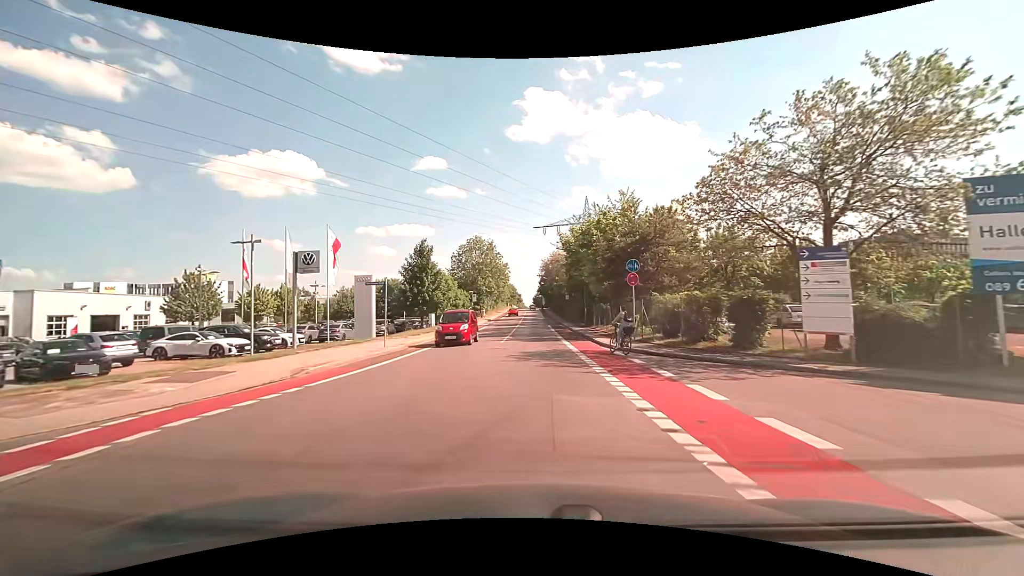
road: tertiary_link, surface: asphalt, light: Day
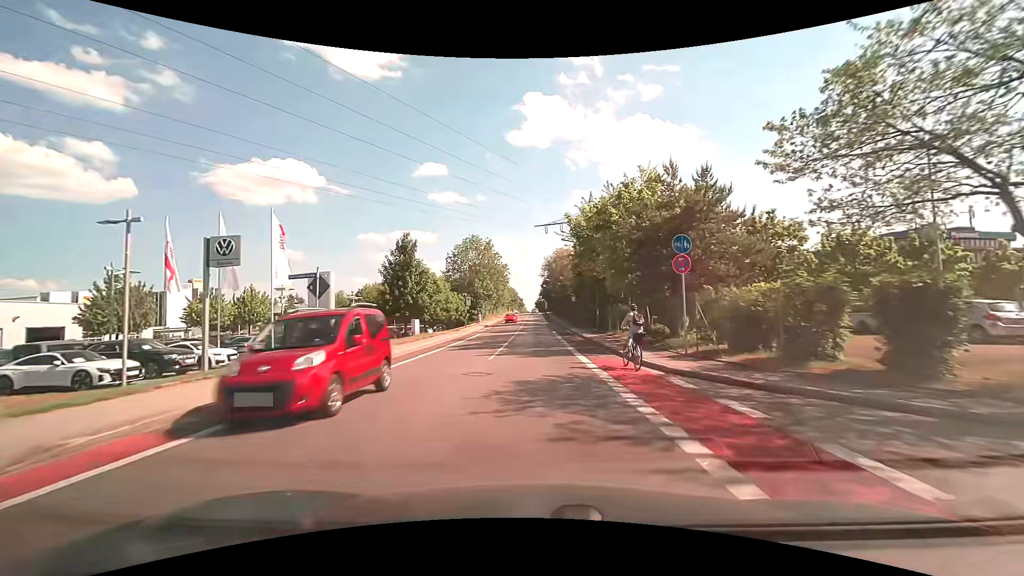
(0.0, +7.4) m; 0°
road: tertiary
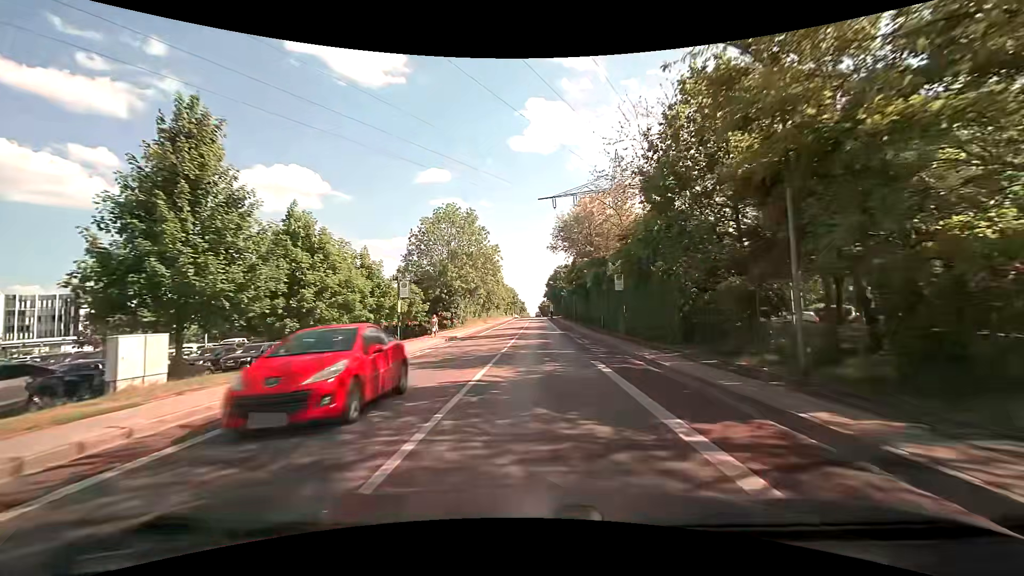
(-0.2, +28.9) m; -1°
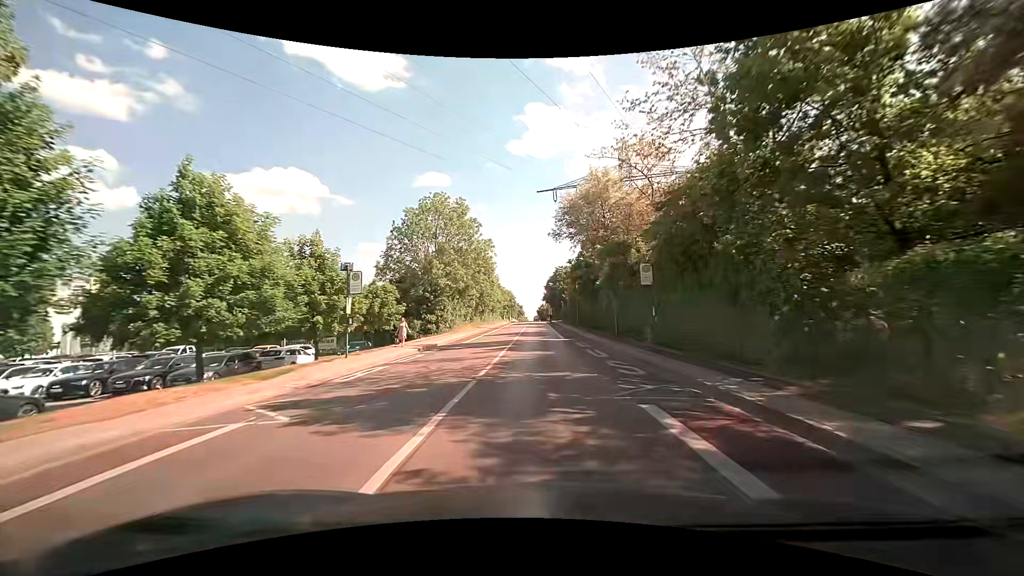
(0.0, +7.3) m; +1°
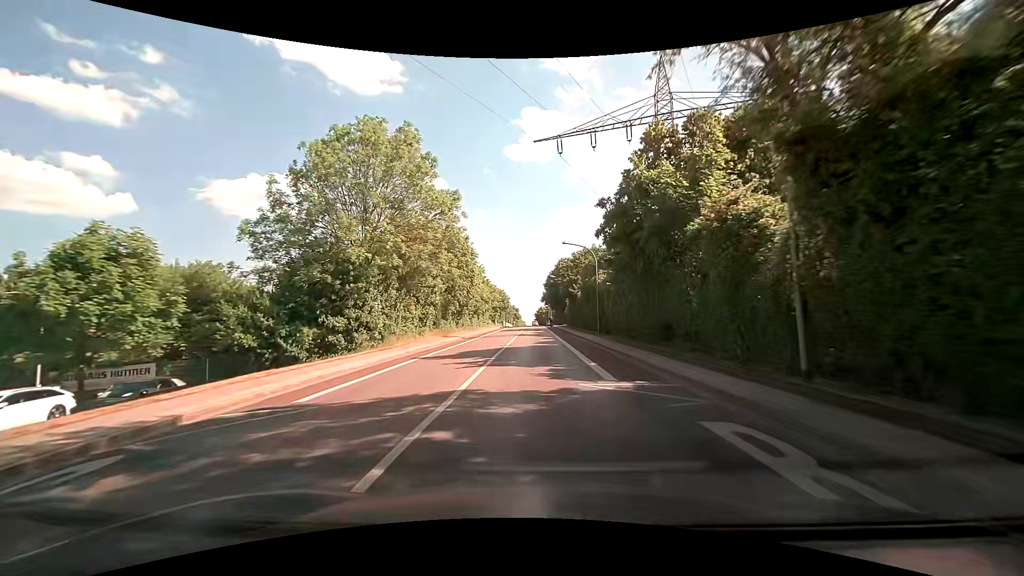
(-0.1, +22.1) m; 0°
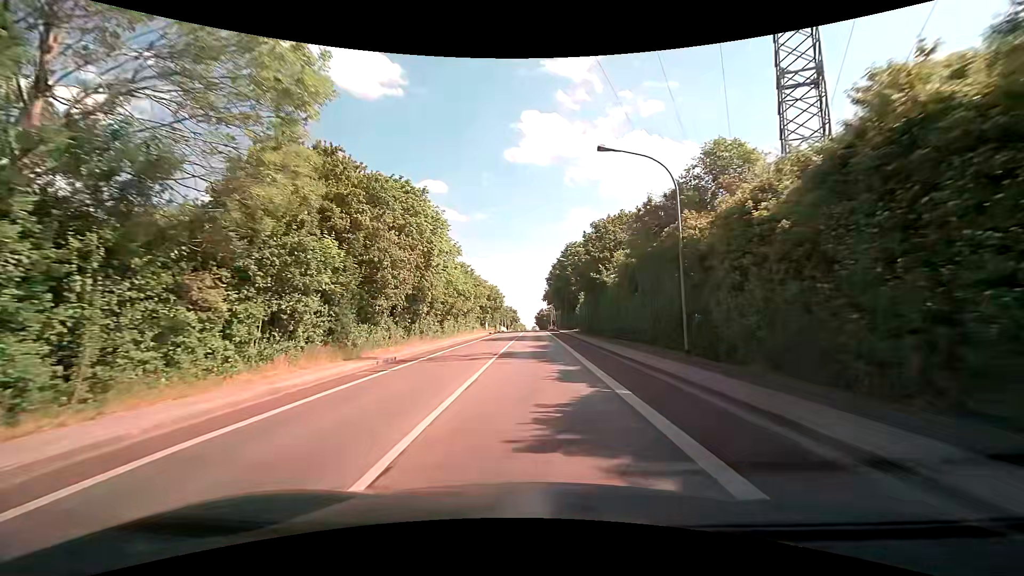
(0.0, +22.2) m; 0°
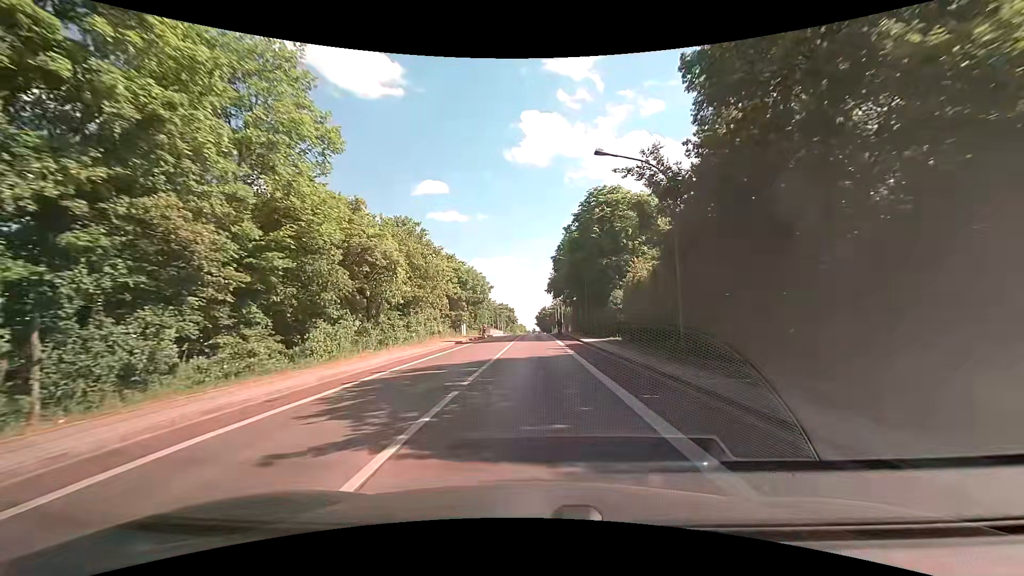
(-0.1, +29.5) m; 0°
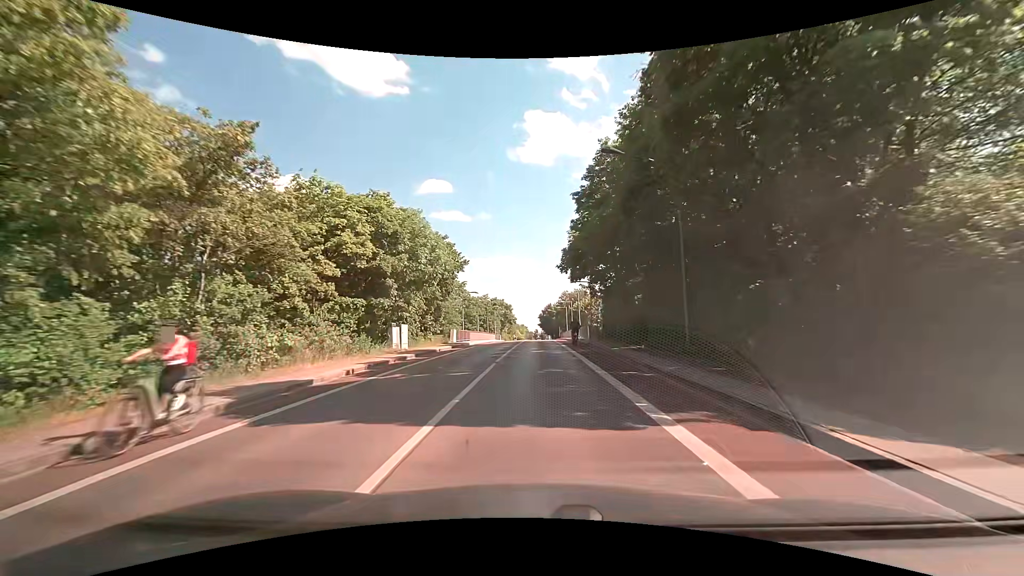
(-0.3, +29.4) m; -1°
(0, +10) (0, +20) (0, +30) (0, +40) (0, +50) (0, +60) (0, +70) (0, +80) (+1, +90) (+1, +100) m
